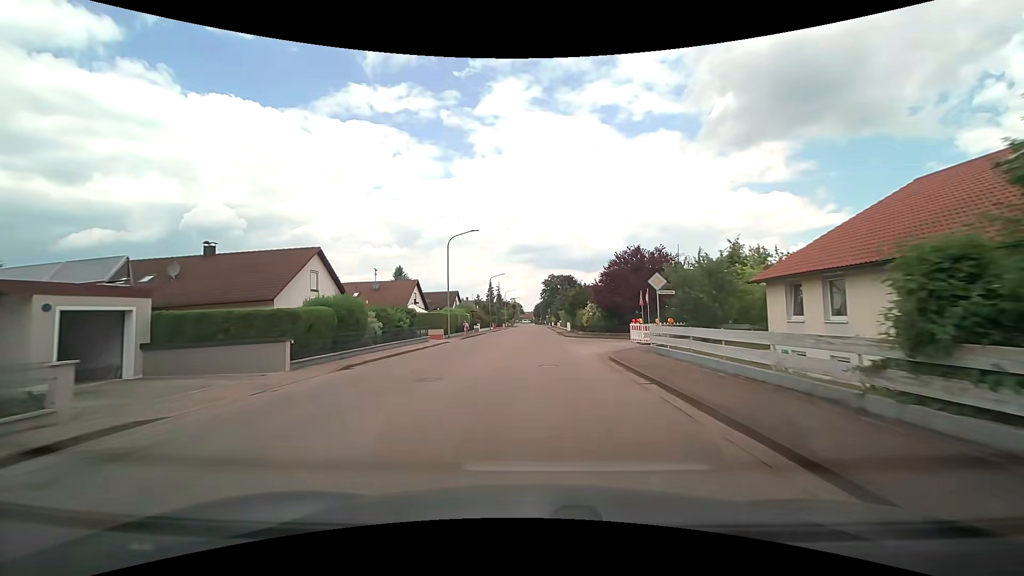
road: residential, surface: asphalt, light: Day
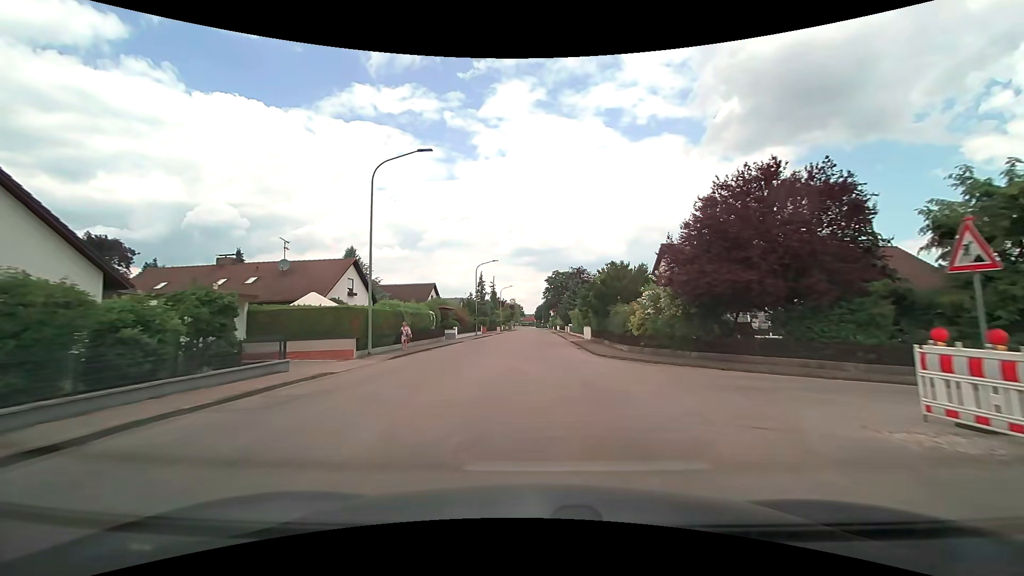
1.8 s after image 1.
(-0.1, +21.7) m; 0°
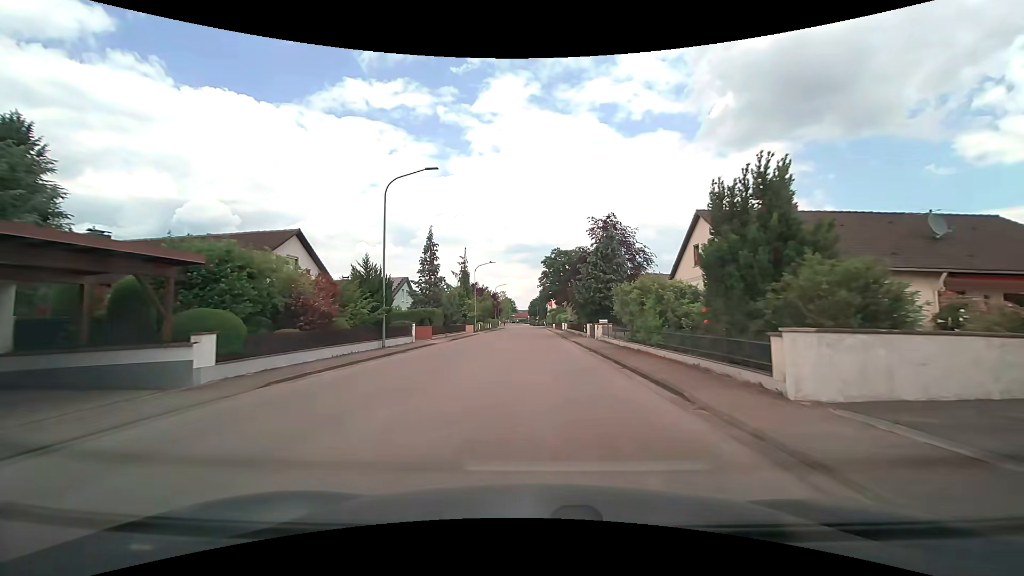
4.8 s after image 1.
(+0.1, +37.2) m; +1°
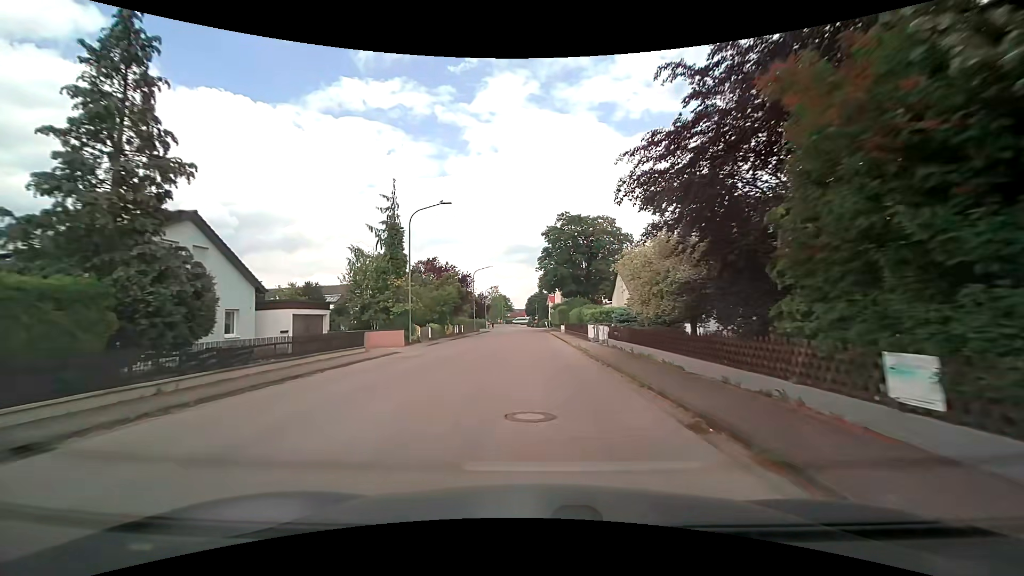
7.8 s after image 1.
(+0.3, +34.8) m; 0°
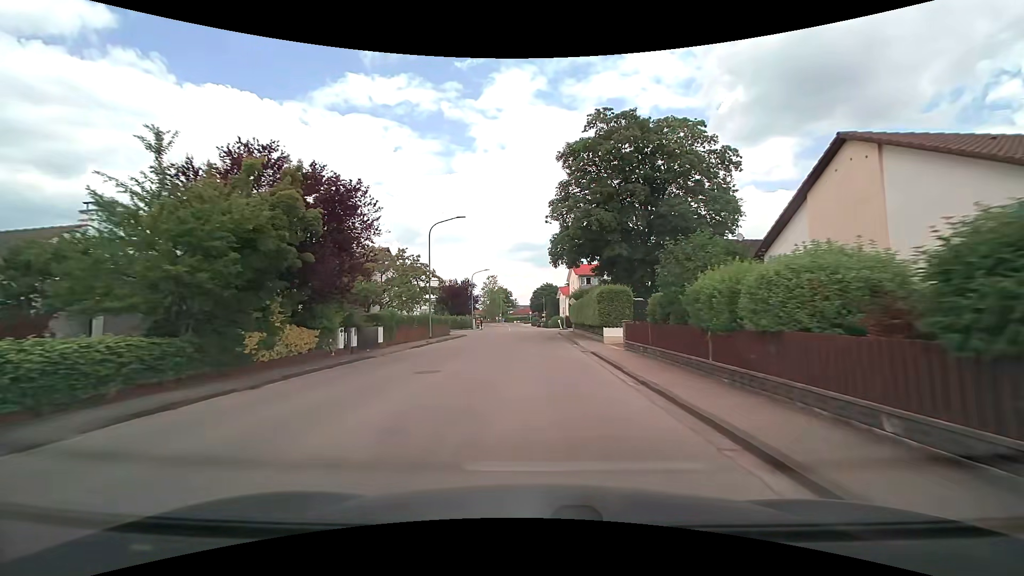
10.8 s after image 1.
(-0.1, +34.0) m; 0°
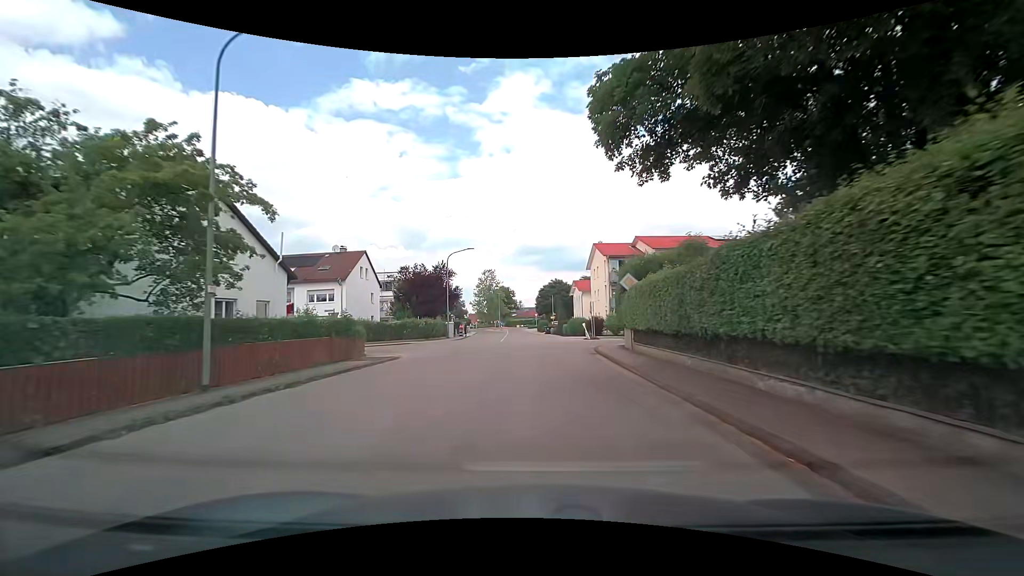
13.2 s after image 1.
(-0.2, +27.0) m; -1°
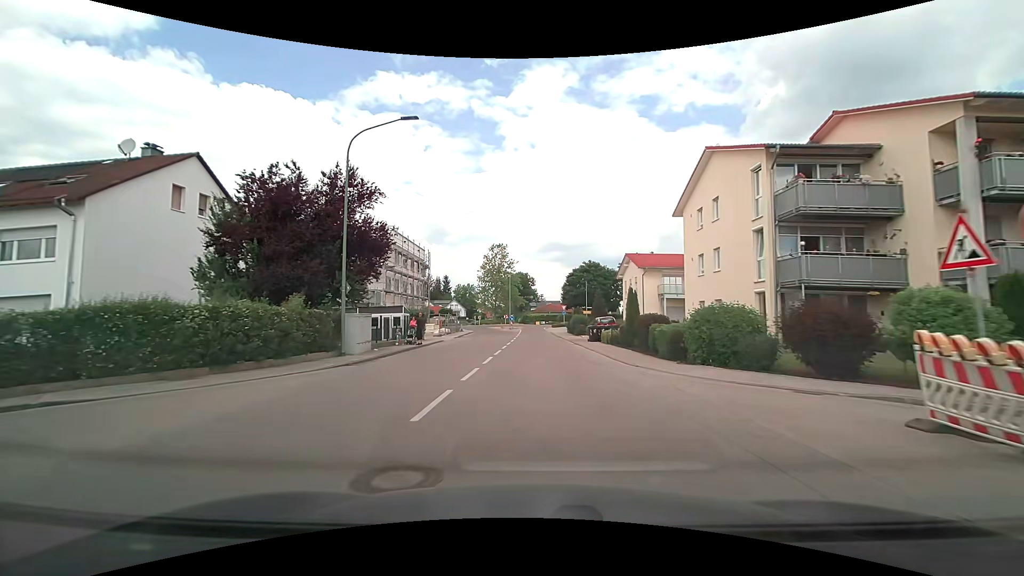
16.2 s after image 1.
(-0.8, +33.3) m; -2°
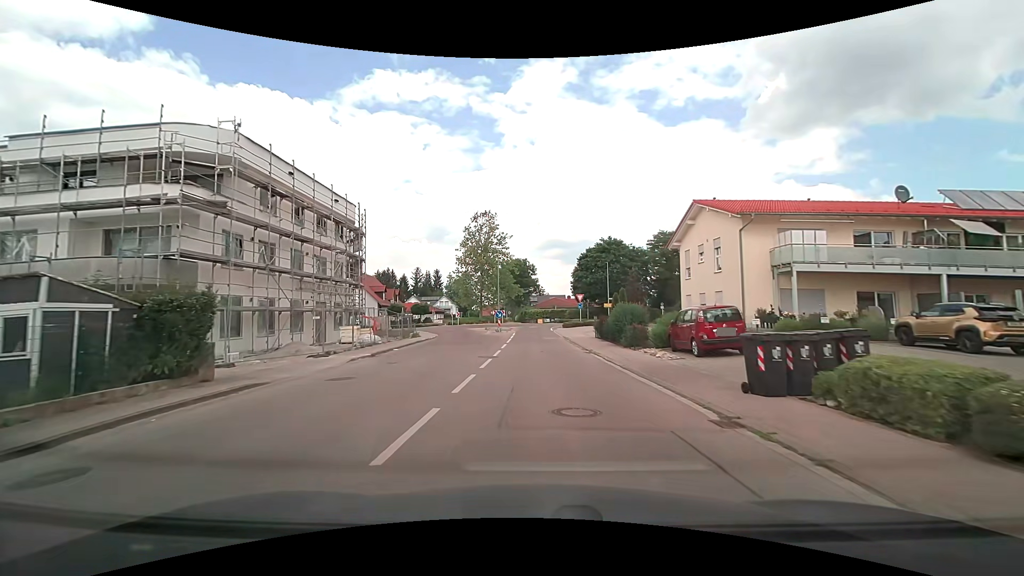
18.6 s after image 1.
(-0.2, +24.3) m; 0°
